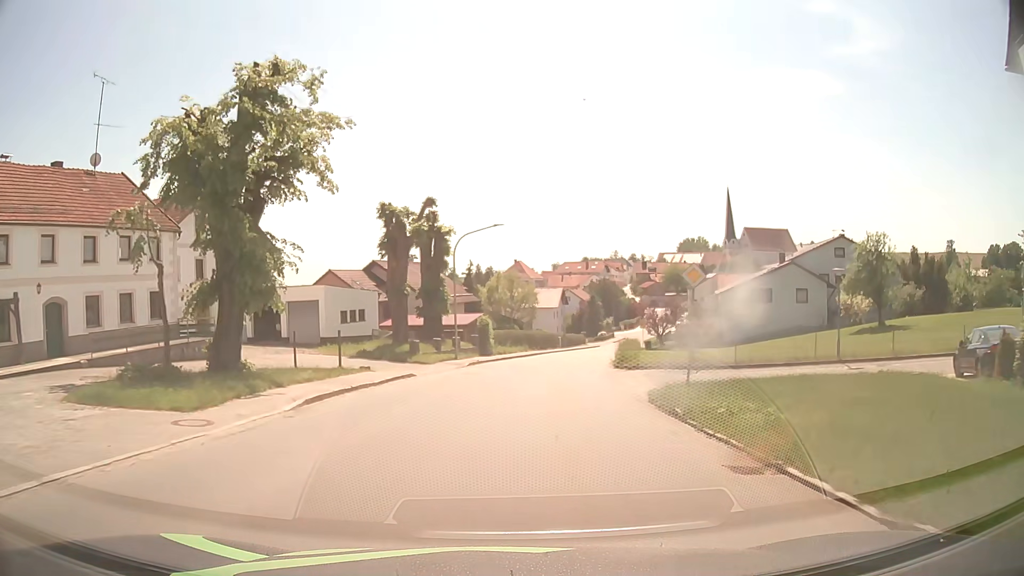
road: tertiary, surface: asphalt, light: Day
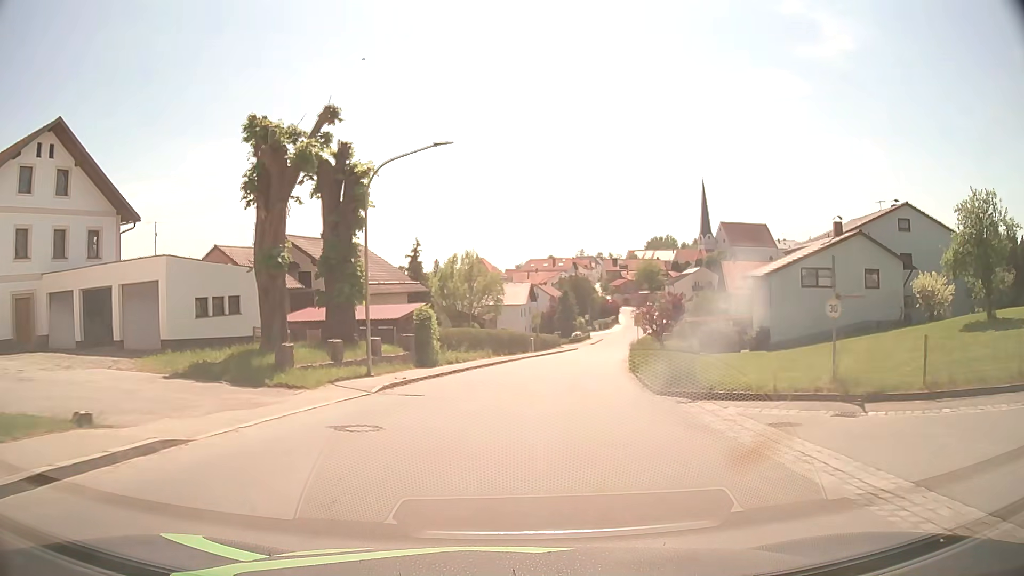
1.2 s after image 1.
(+0.3, +15.6) m; +3°
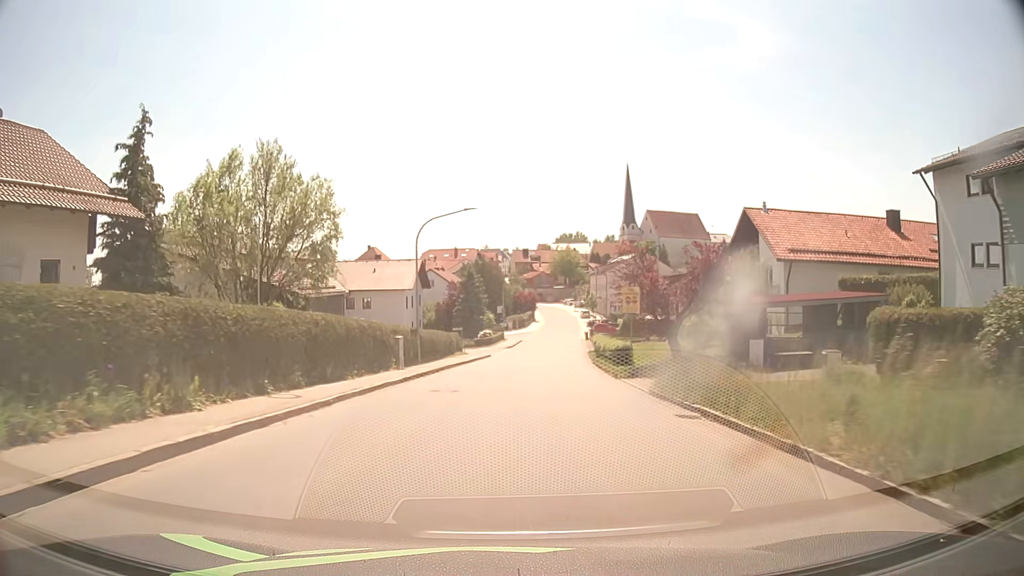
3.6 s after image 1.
(+2.2, +30.9) m; +8°
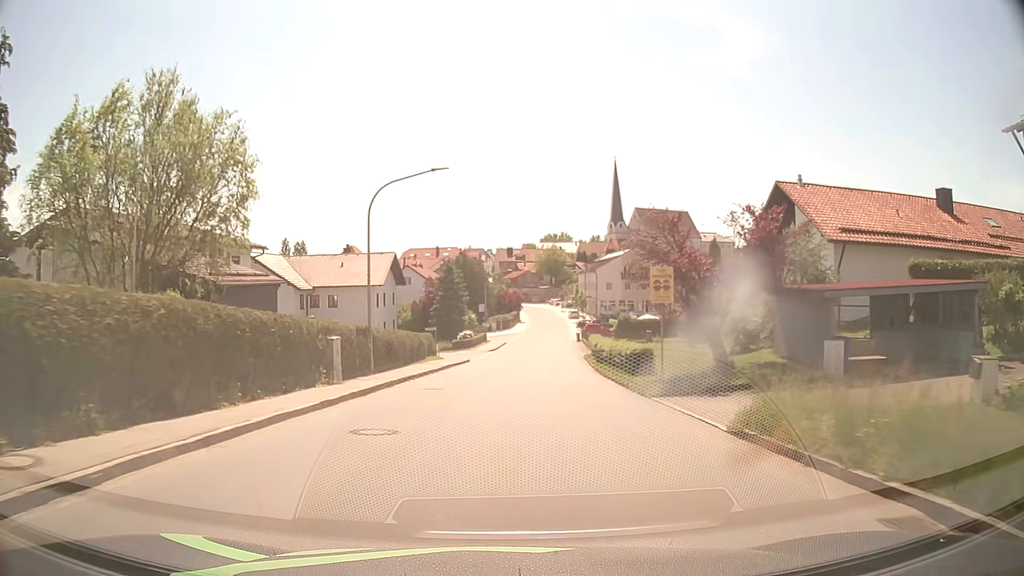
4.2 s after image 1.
(+0.1, +7.8) m; +2°
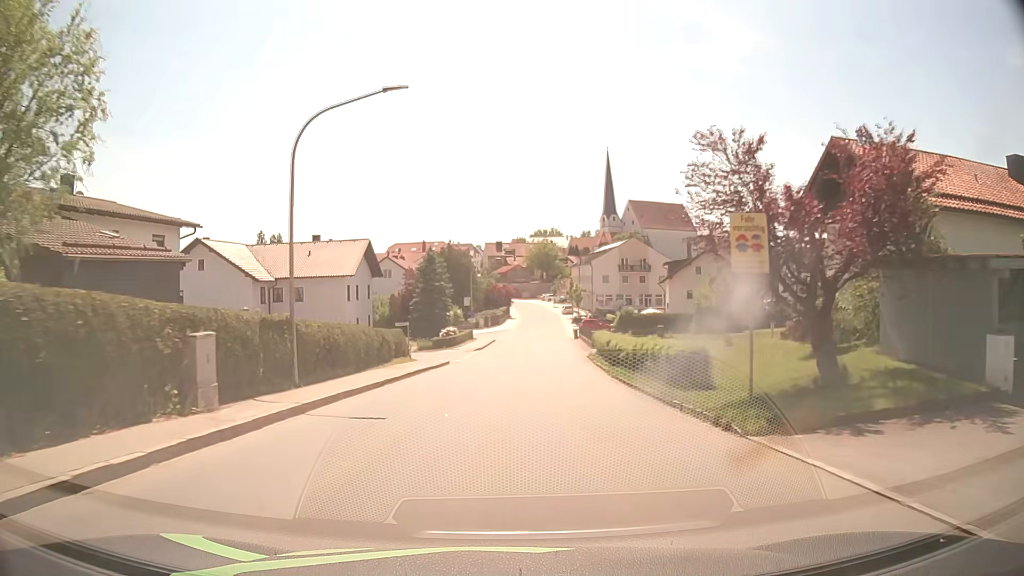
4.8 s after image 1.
(0.0, +7.8) m; +1°
